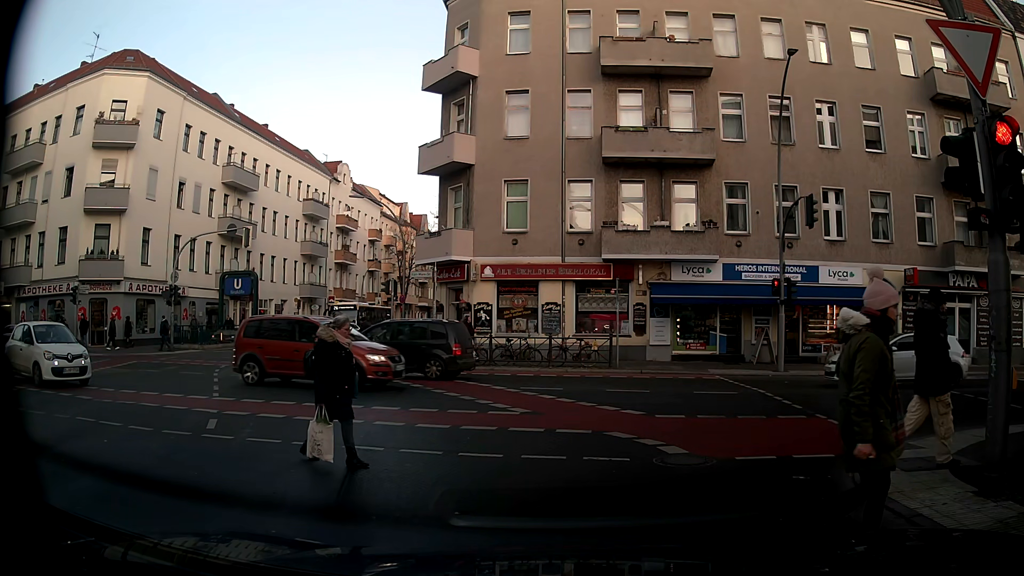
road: tertiary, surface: asphalt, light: Day
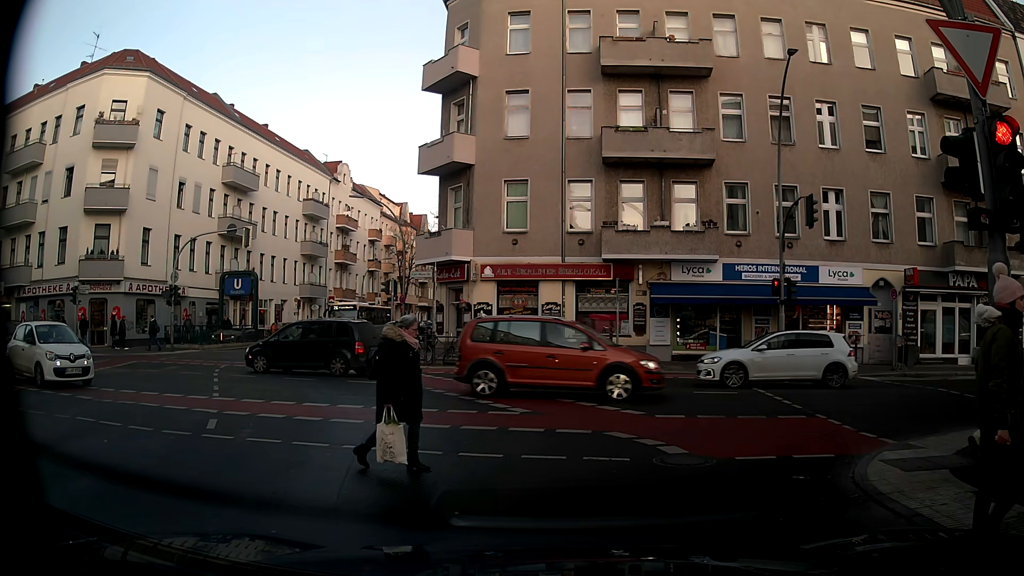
(0.0, 0.0) m; 0°
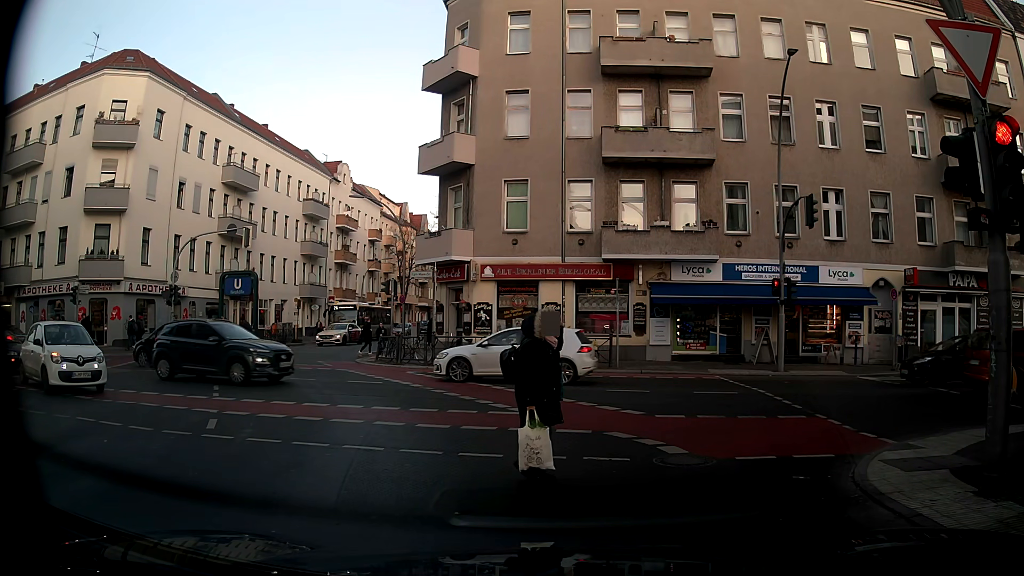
(0.0, 0.0) m; 0°
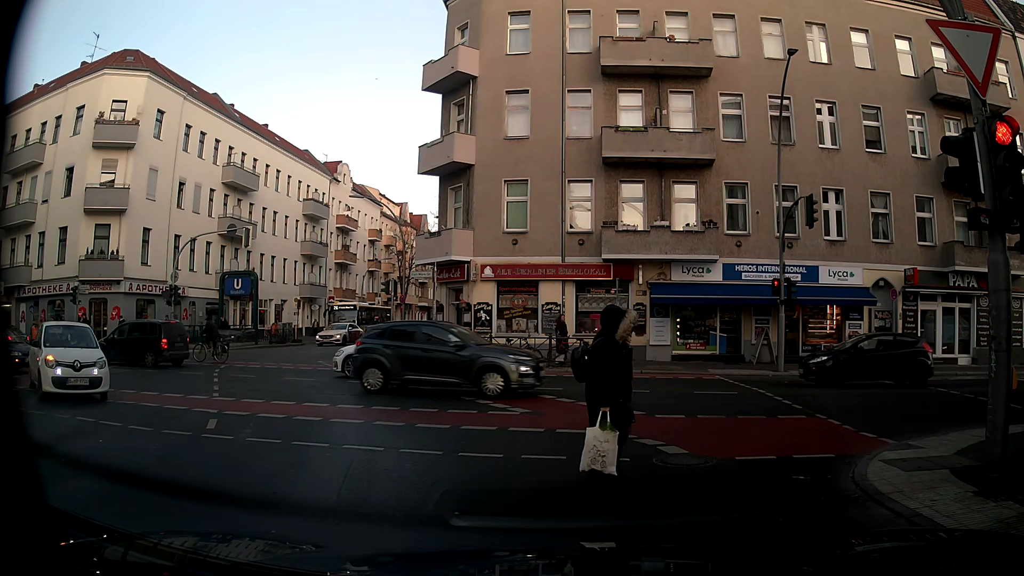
(0.0, 0.0) m; 0°
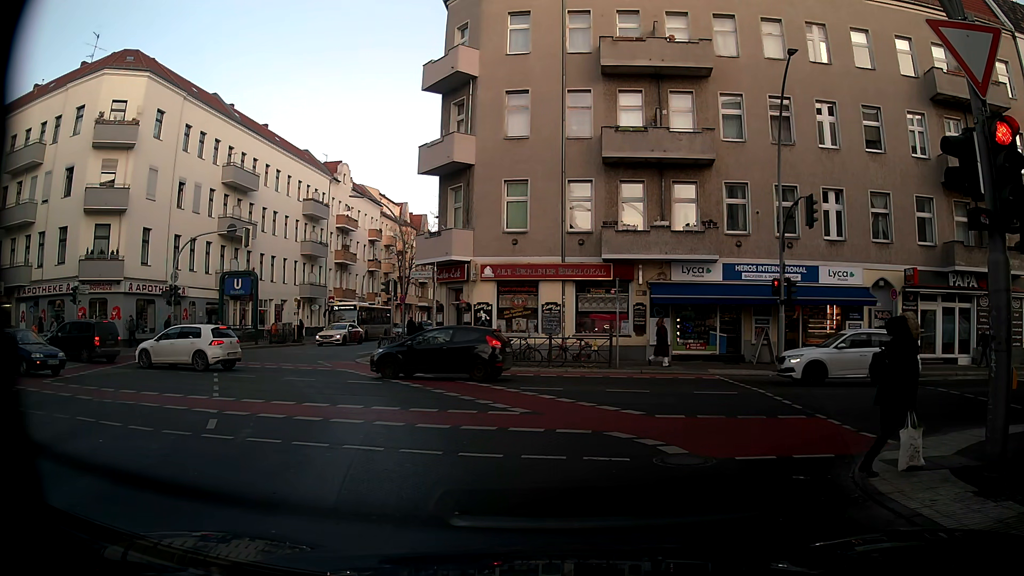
(0.0, 0.0) m; 0°
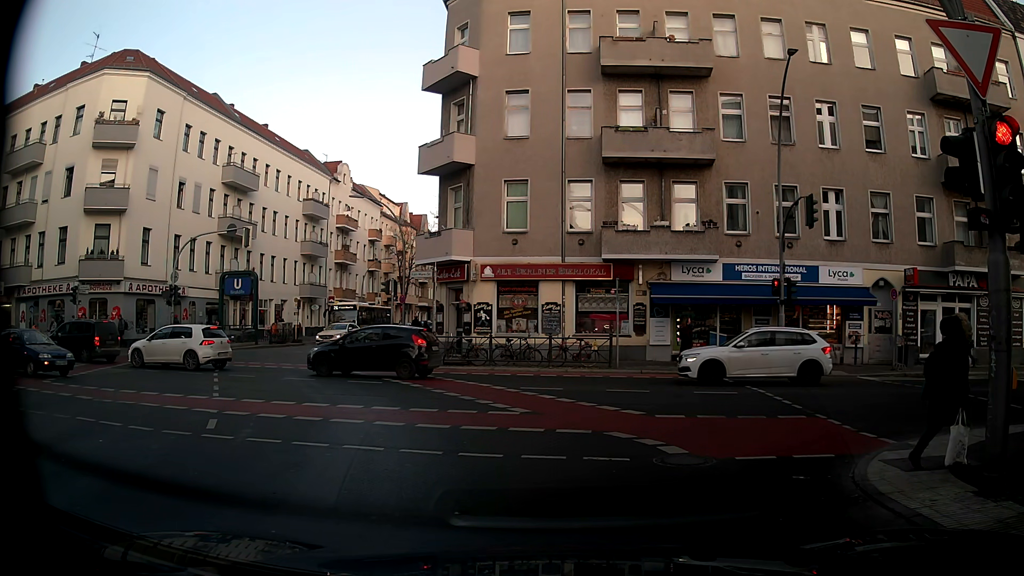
(0.0, 0.0) m; 0°
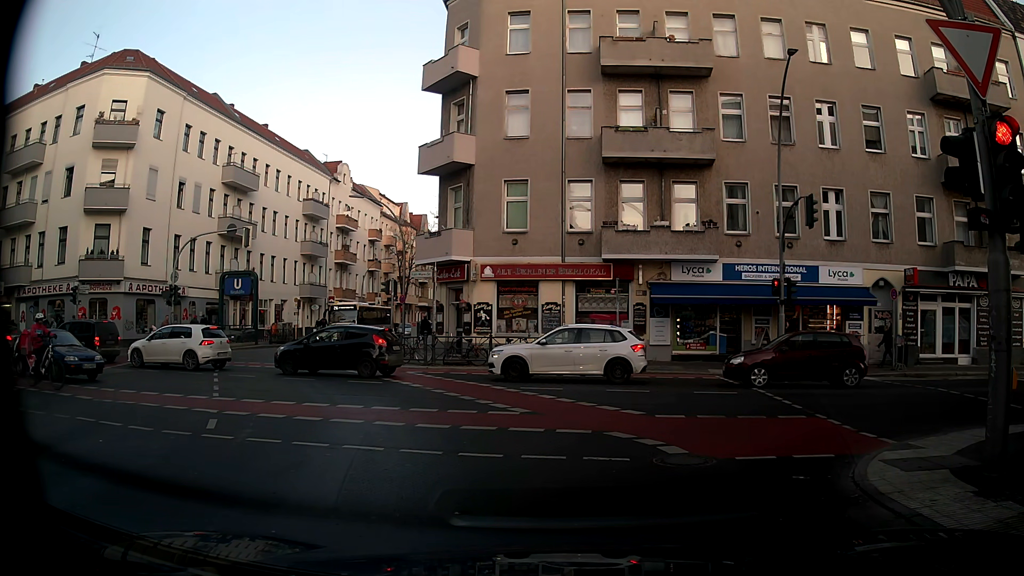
(0.0, 0.0) m; 0°
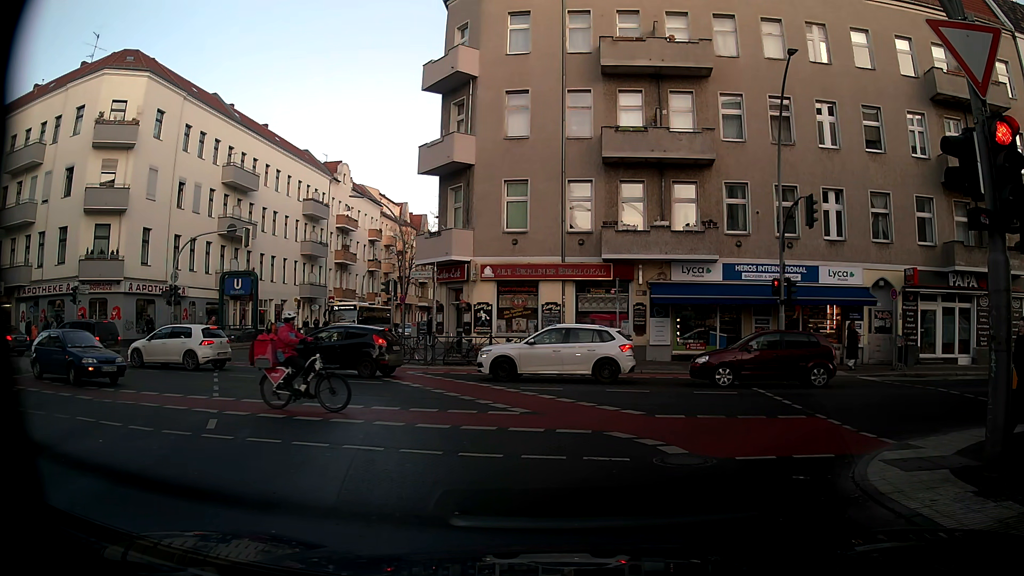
(0.0, 0.0) m; 0°
